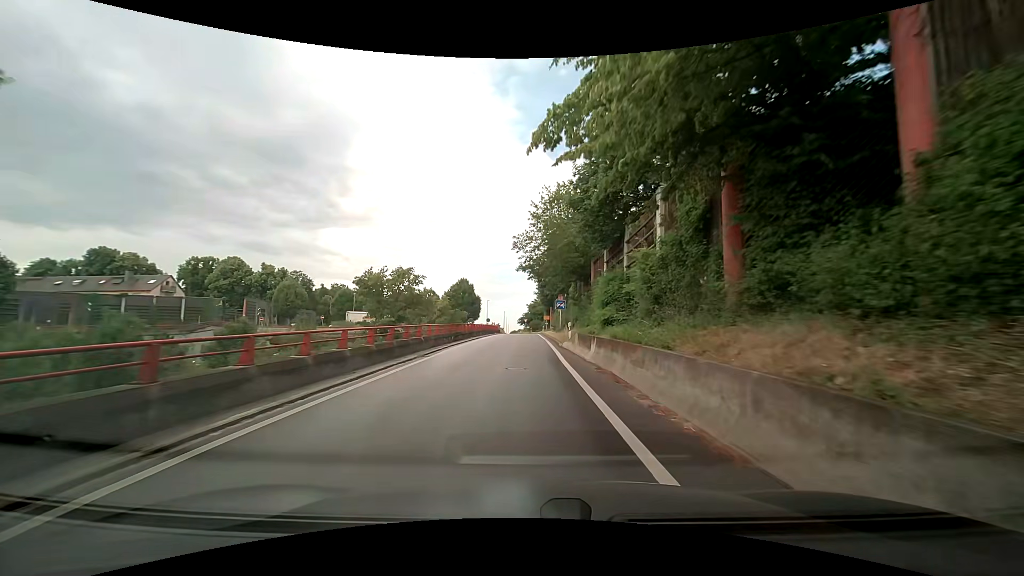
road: trunk_link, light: Day
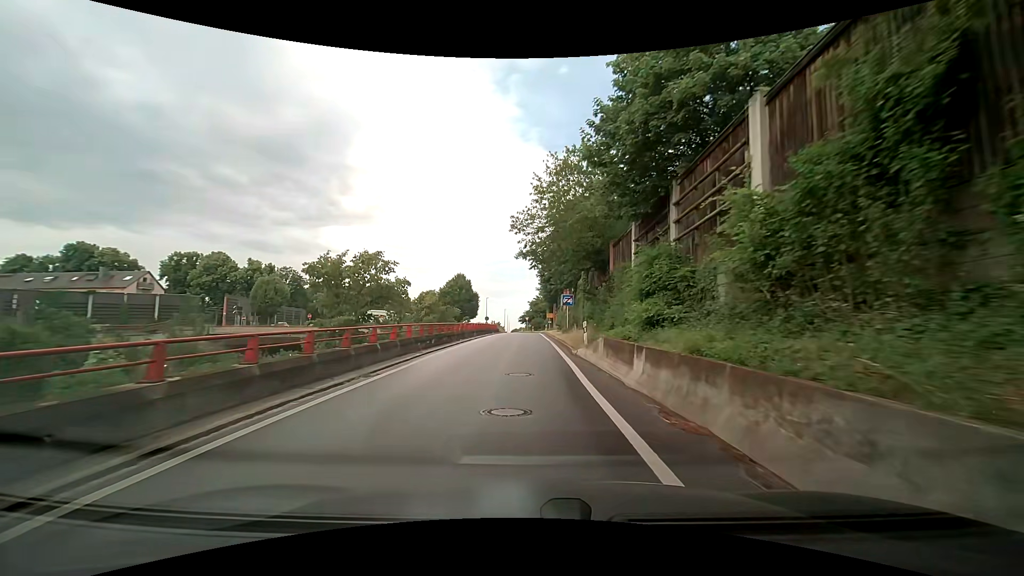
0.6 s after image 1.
(0.0, +6.4) m; 0°
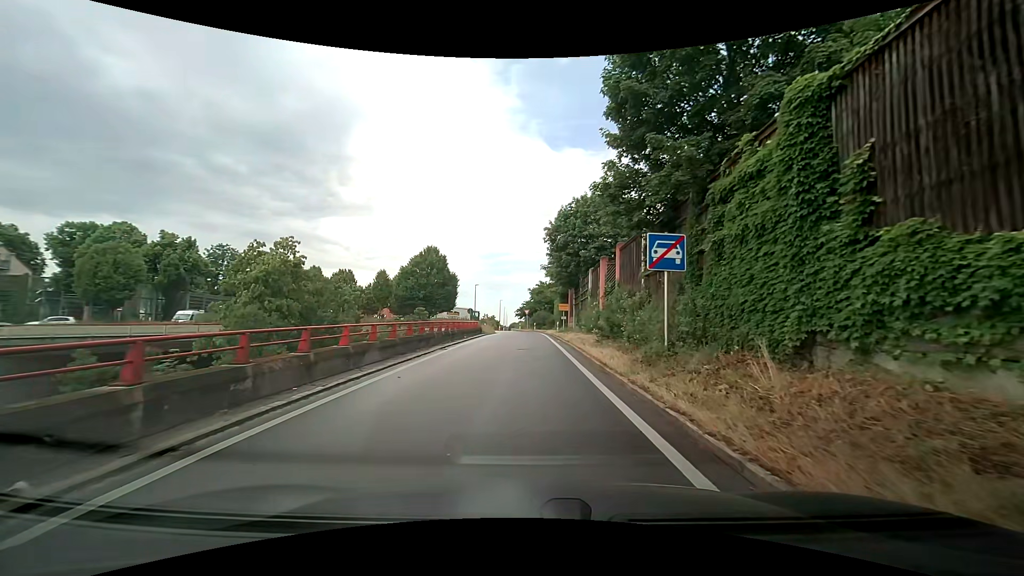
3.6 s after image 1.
(0.0, +25.9) m; 0°
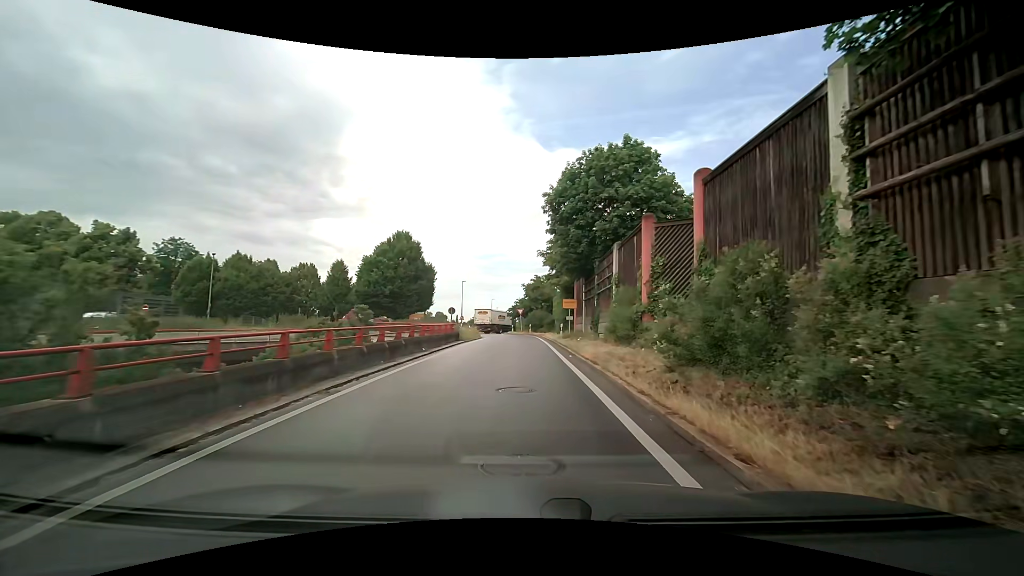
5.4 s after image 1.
(+0.2, +11.2) m; +1°
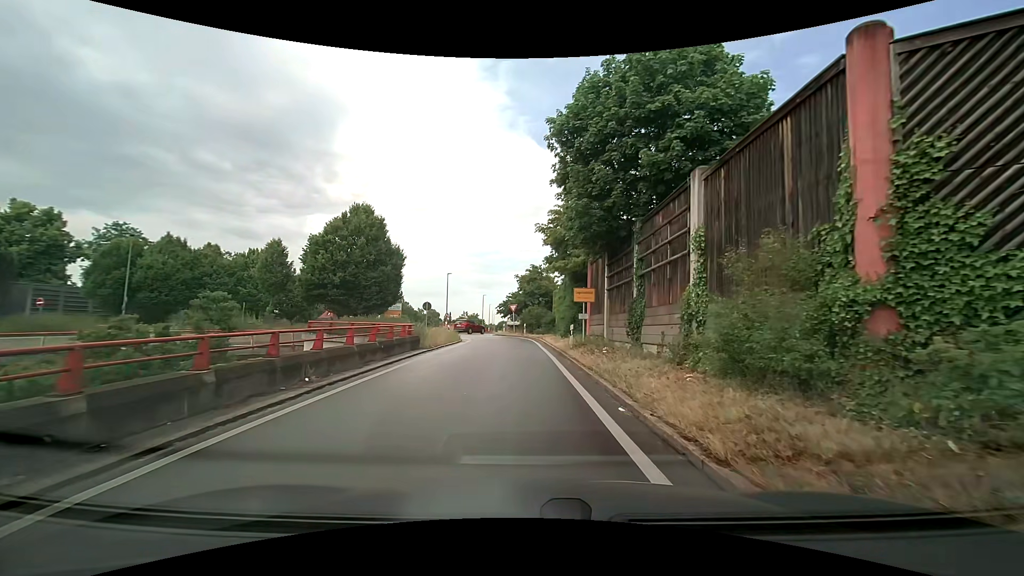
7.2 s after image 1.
(+0.1, +10.6) m; +1°
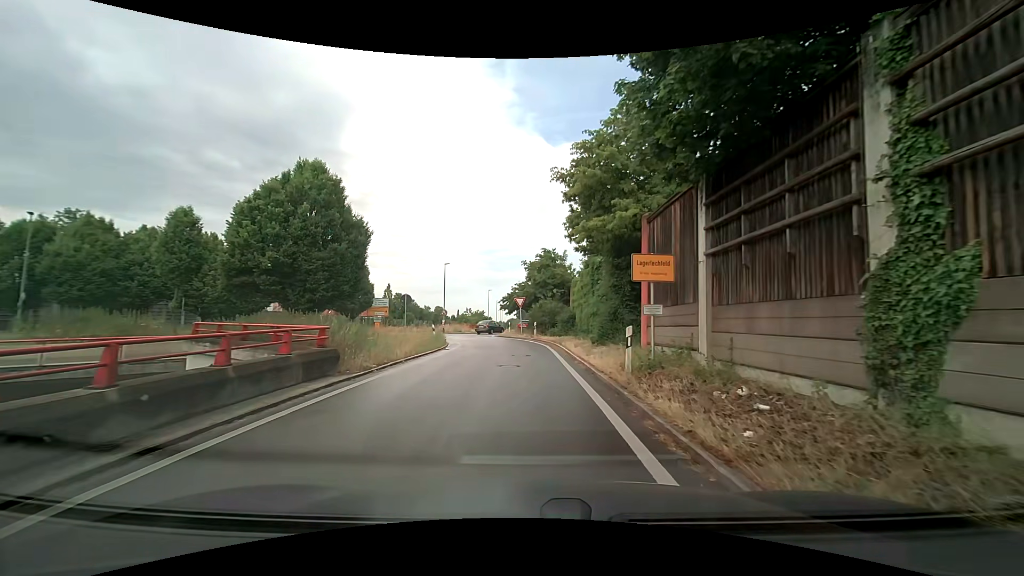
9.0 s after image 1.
(-0.1, +10.4) m; -1°
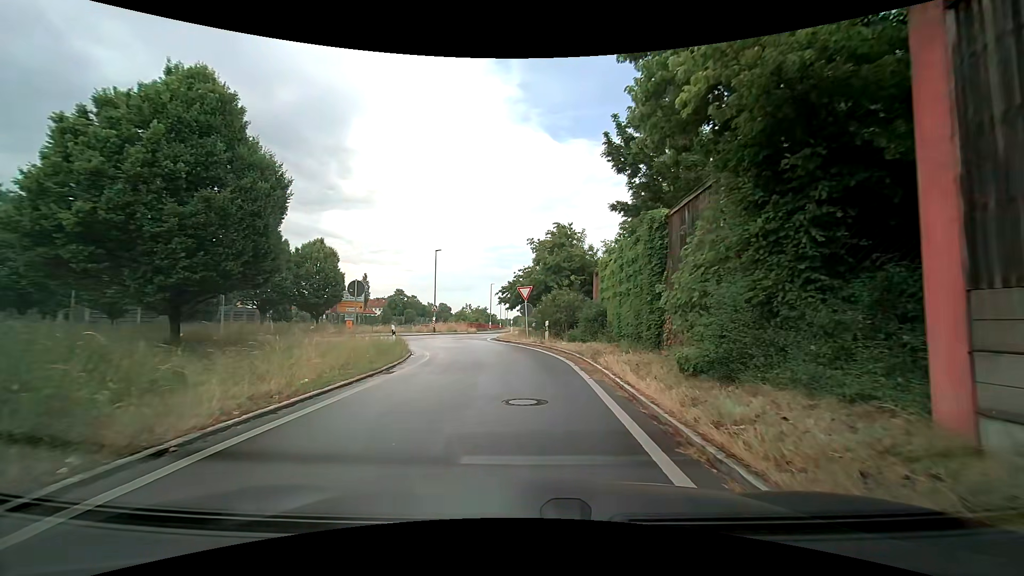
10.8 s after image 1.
(-0.1, +10.5) m; -1°
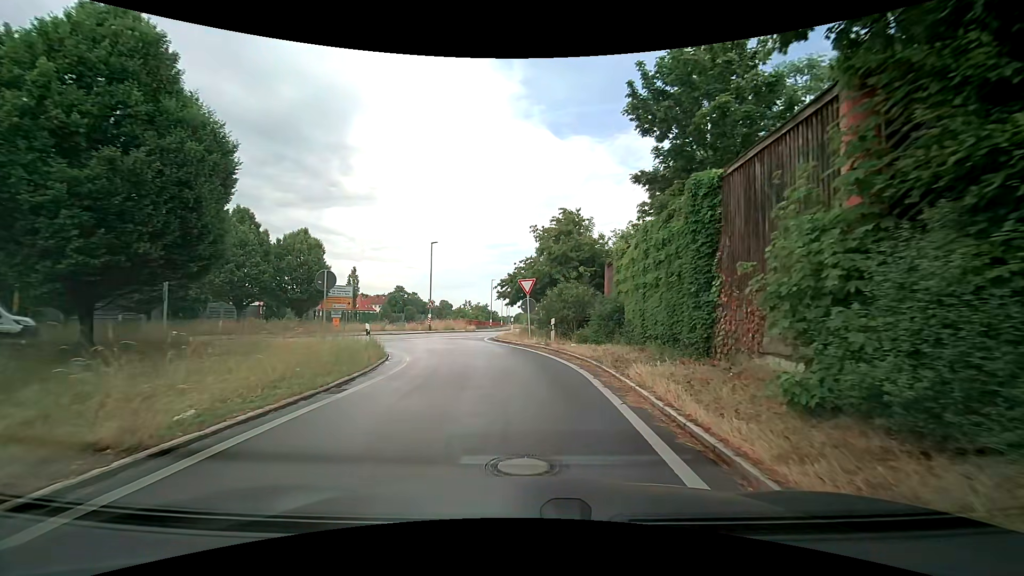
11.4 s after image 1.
(0.0, +3.5) m; +1°
